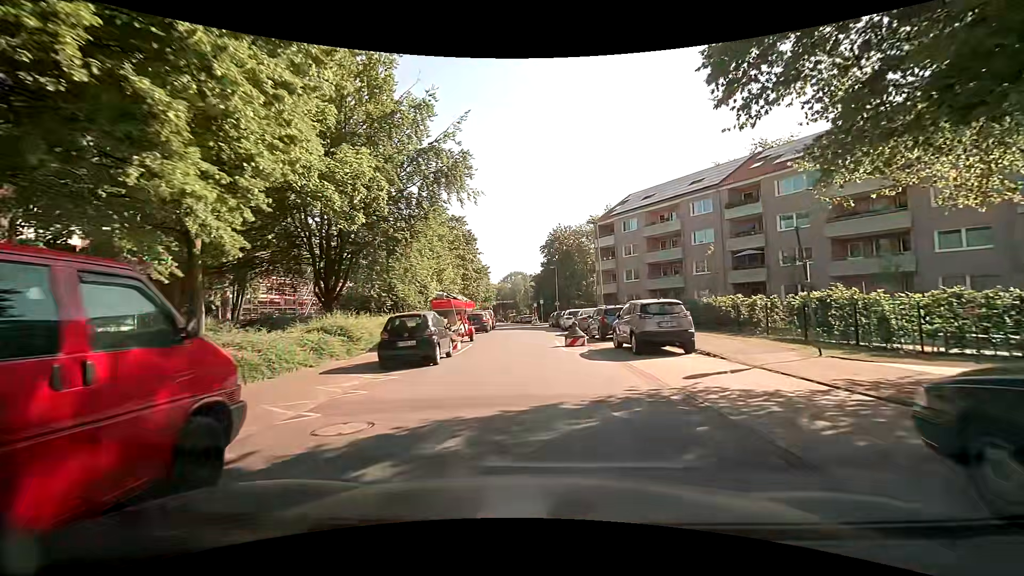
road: residential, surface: asphalt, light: Day
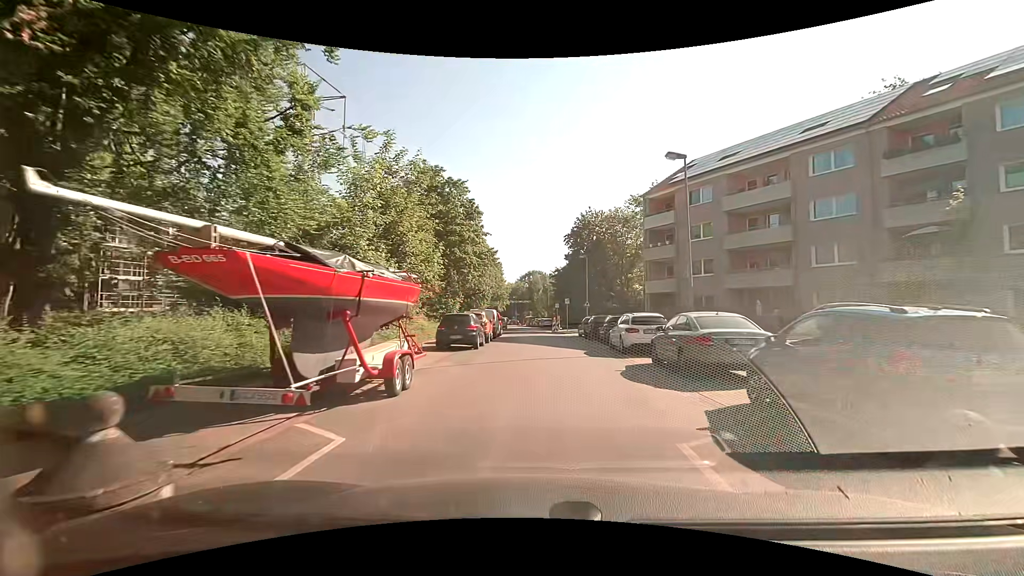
(-0.7, +16.5) m; -3°
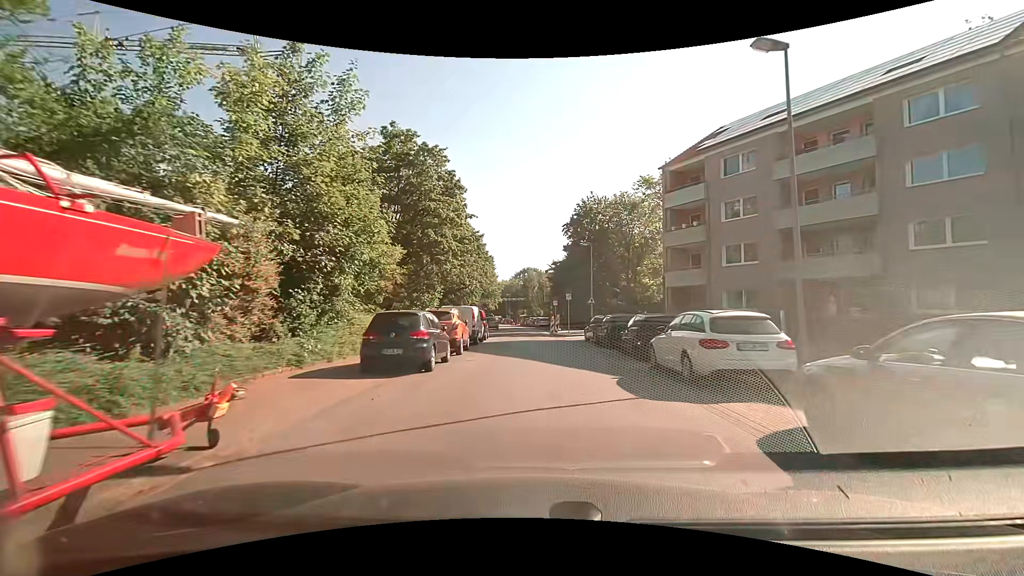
(+0.1, +8.3) m; +1°
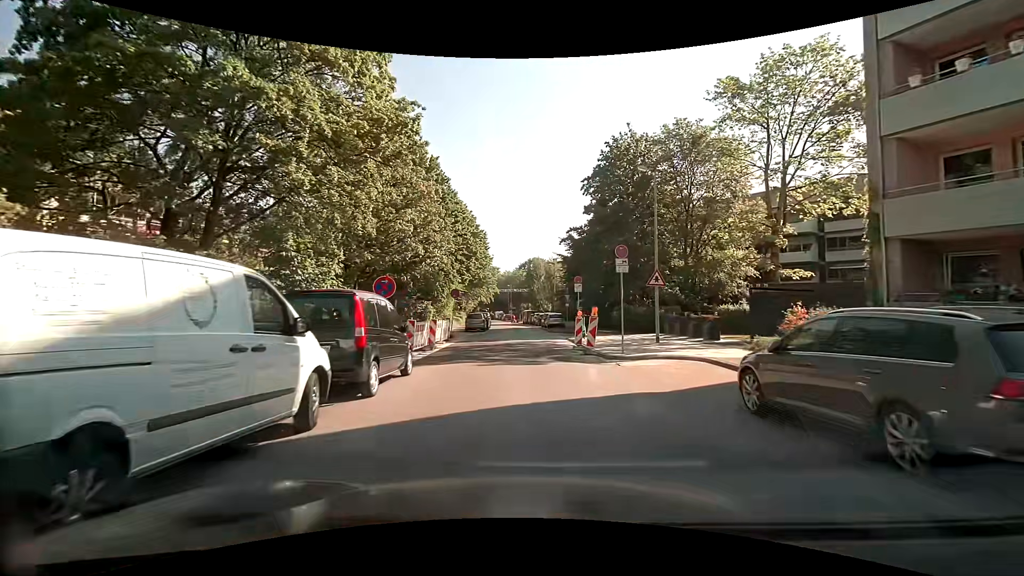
(-0.1, +21.5) m; 0°
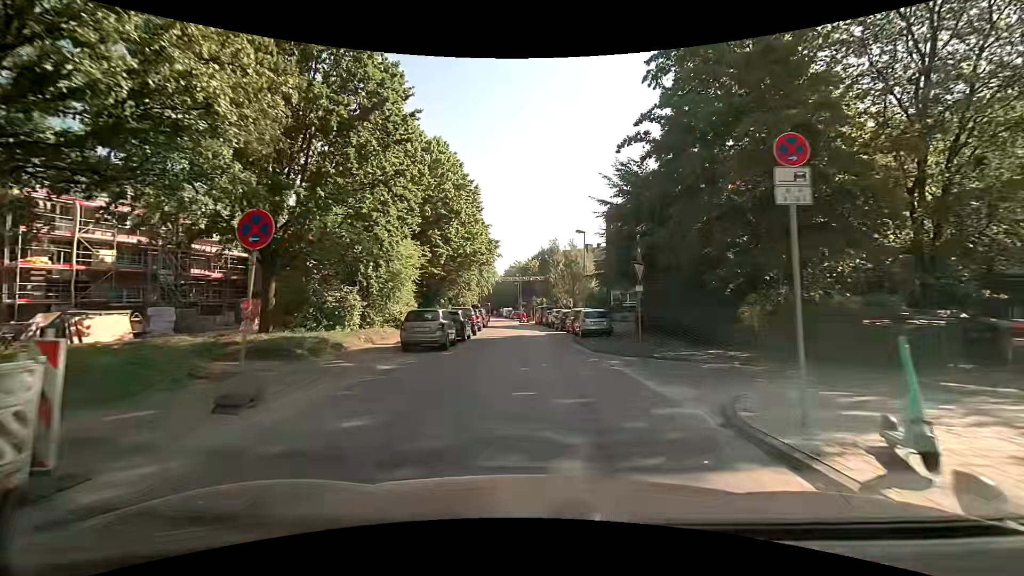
(-0.6, +22.6) m; -3°
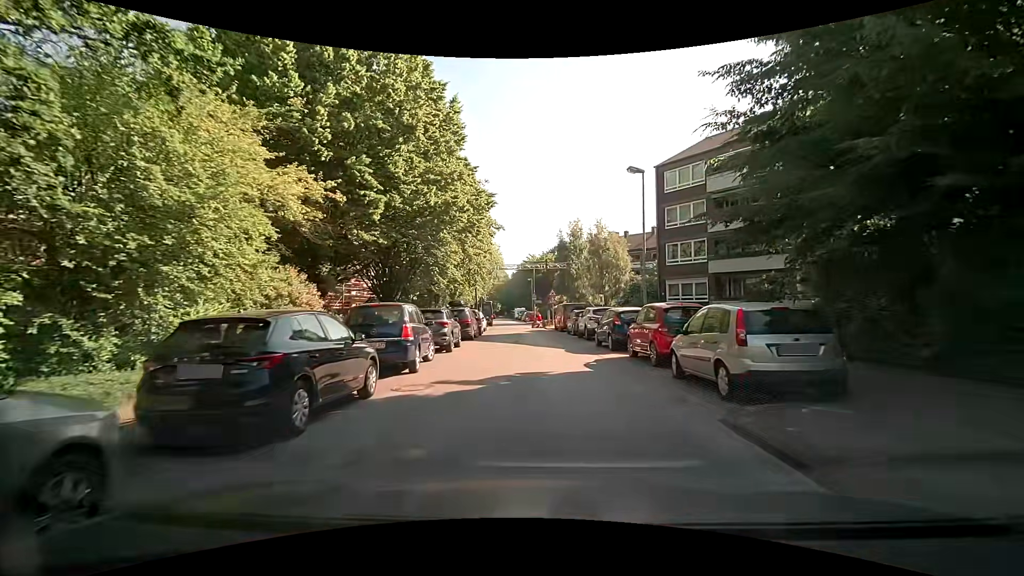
(-0.1, +17.4) m; -1°
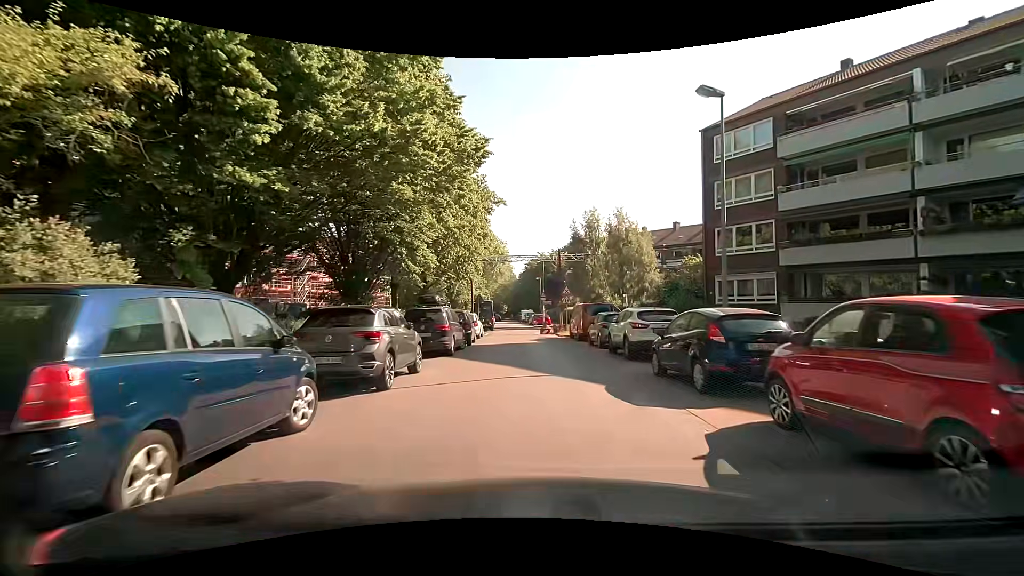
(0.0, +8.4) m; 0°
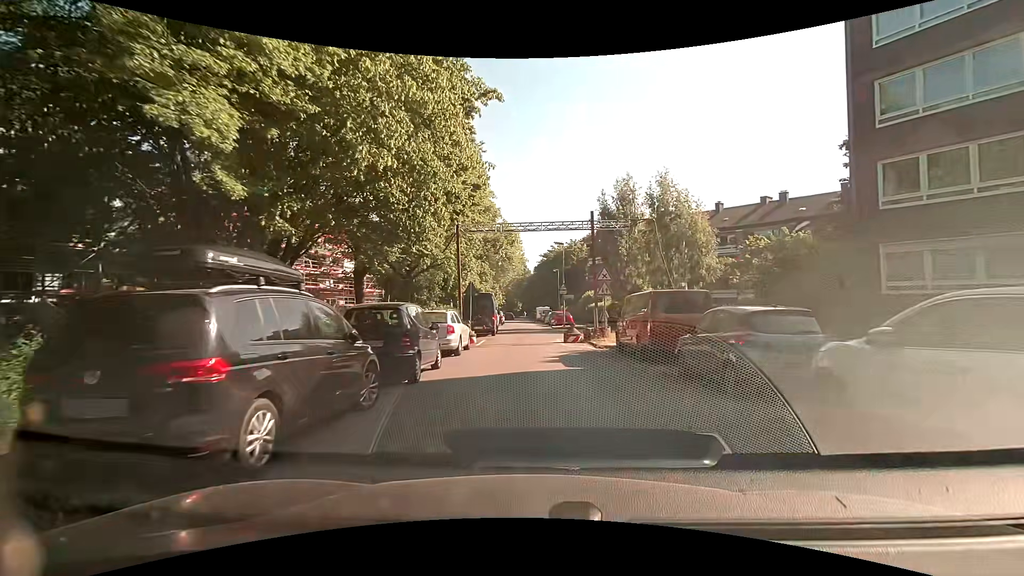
(-0.2, +12.4) m; -2°
(0, +10) (0, +20) (0, +30) (0, +40) (0, +50) (-1, +60) (-1, +70) (-2, +80) (-5, +89) (-13, +93) m
